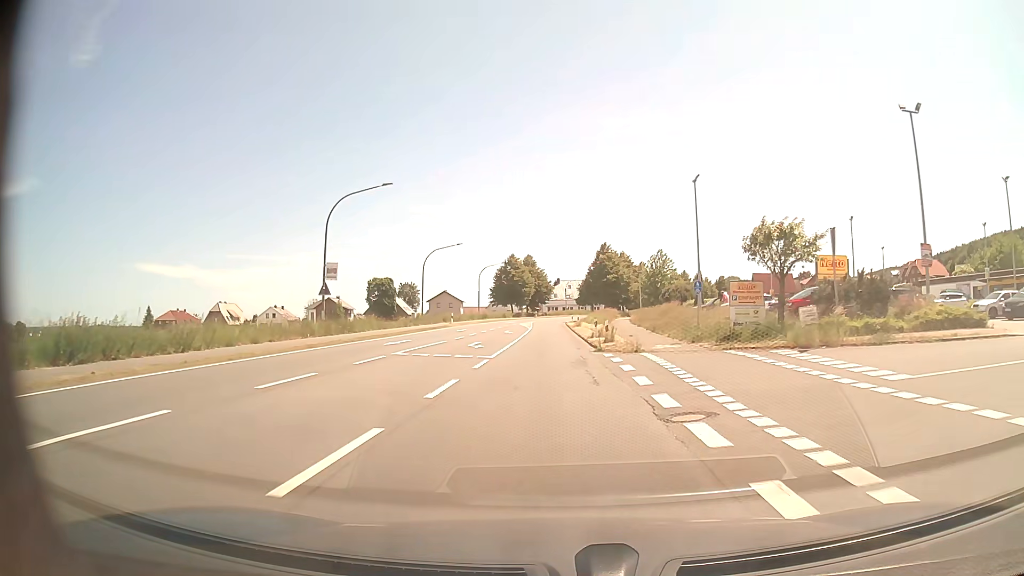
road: primary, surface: asphalt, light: Day
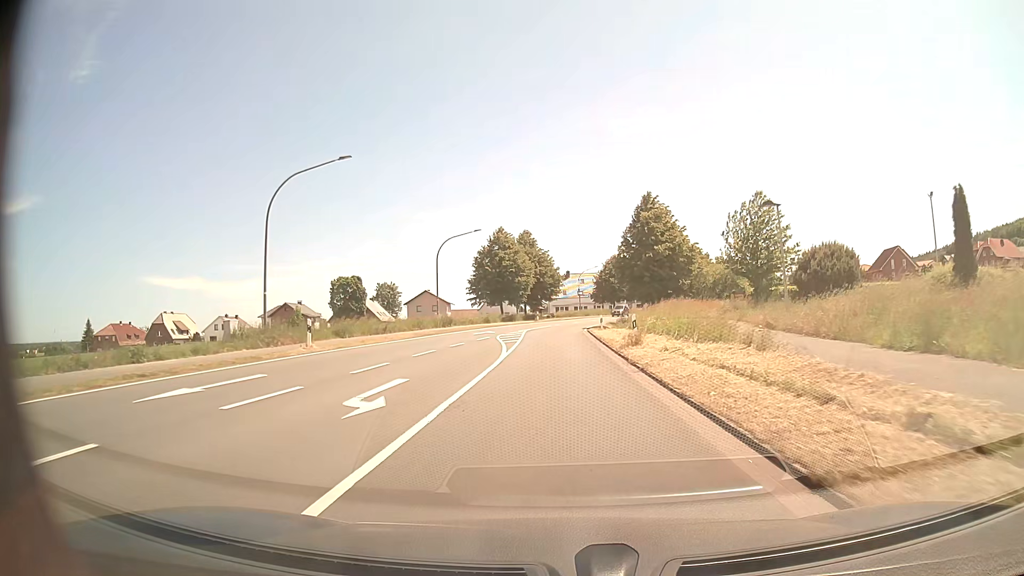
(-0.2, +38.0) m; 0°
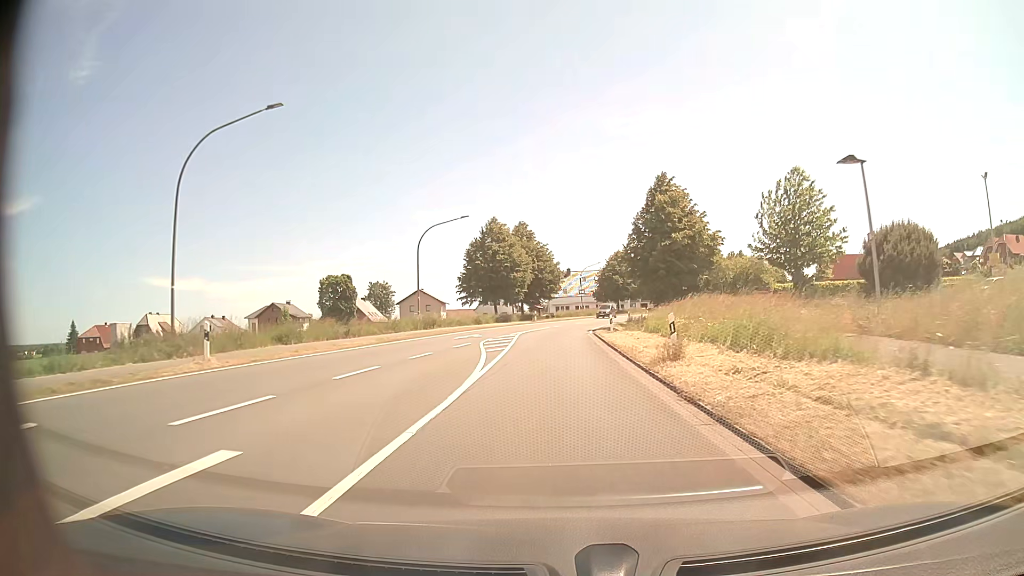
(0.0, +7.6) m; 0°
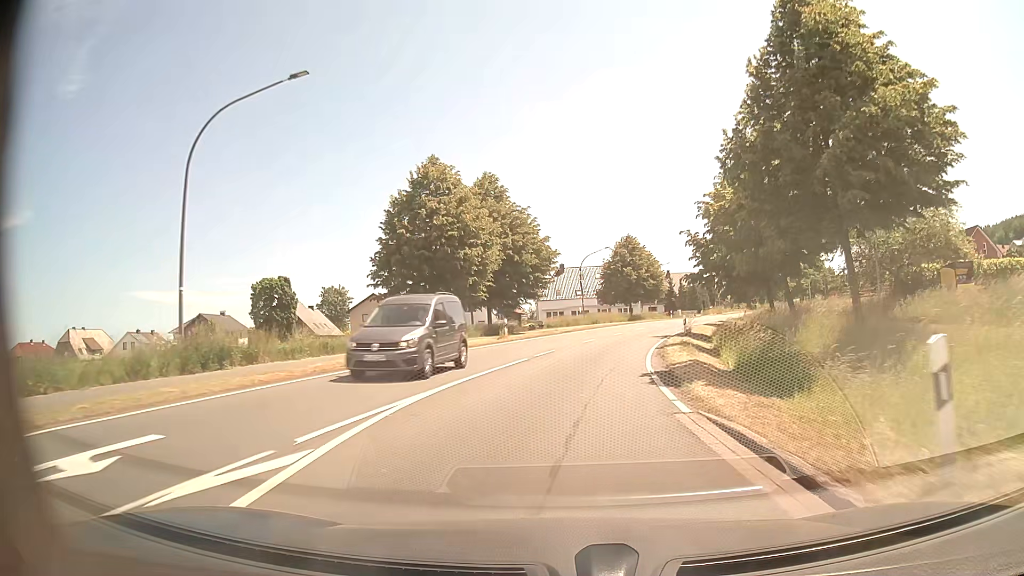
(0.0, +30.3) m; 0°
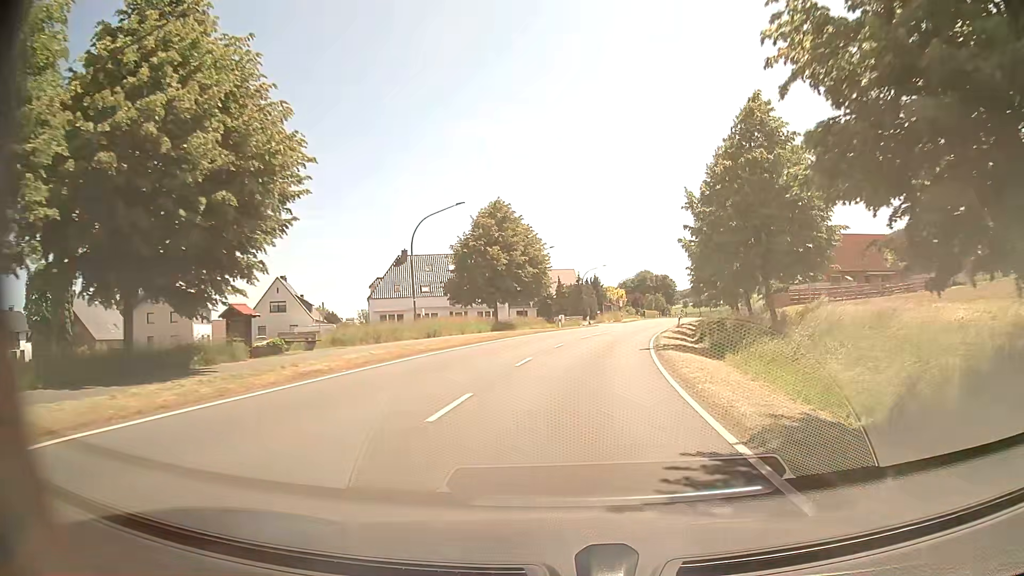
(+2.7, +30.1) m; +12°
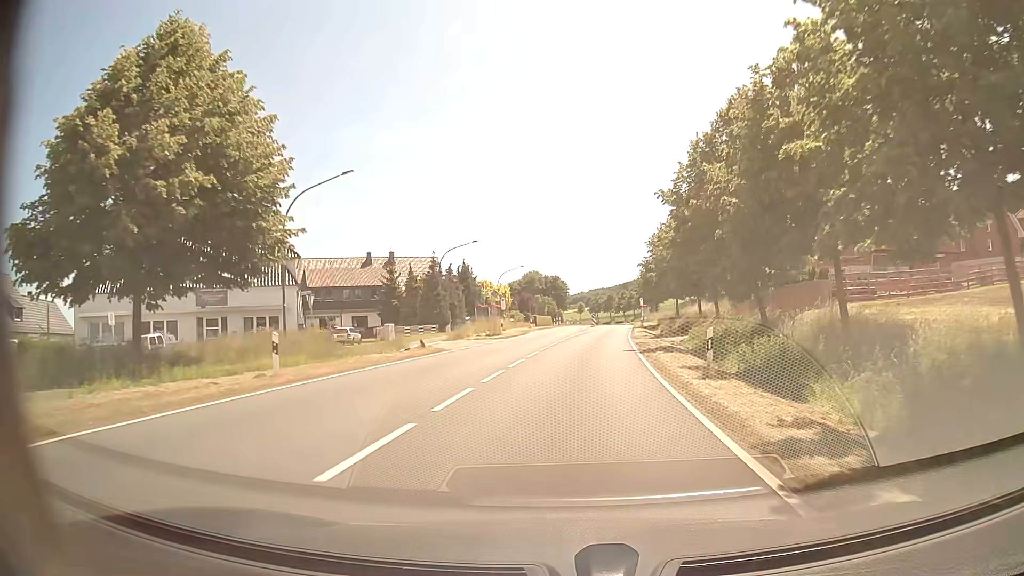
(+3.6, +37.9) m; +10°
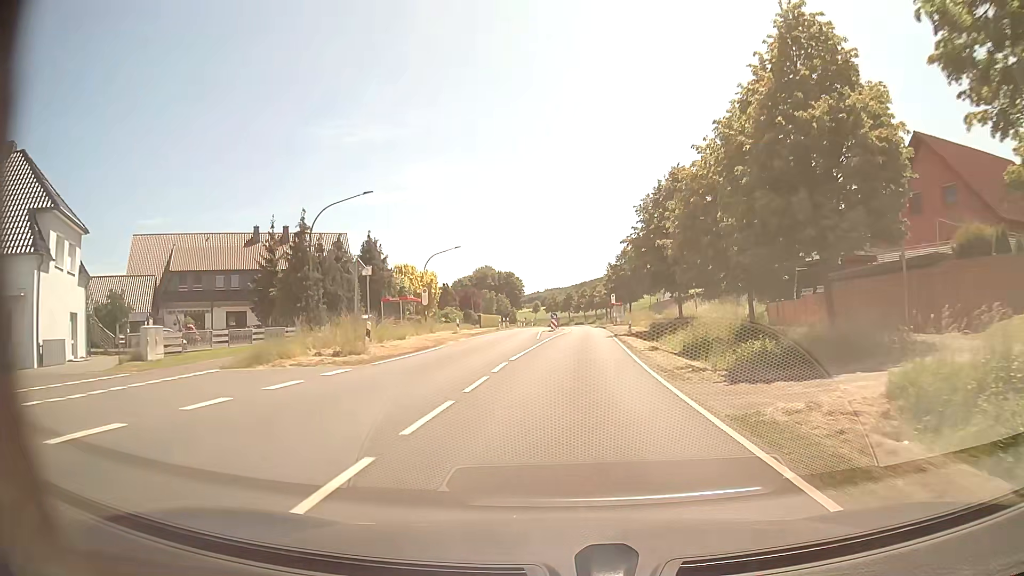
(+0.6, +22.9) m; +3°
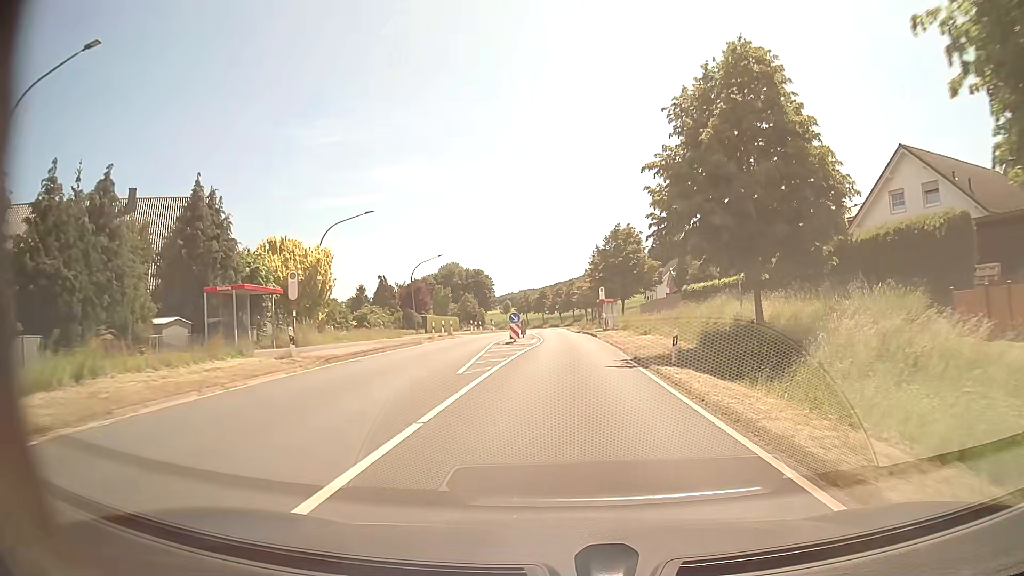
(+0.5, +22.9) m; +3°
